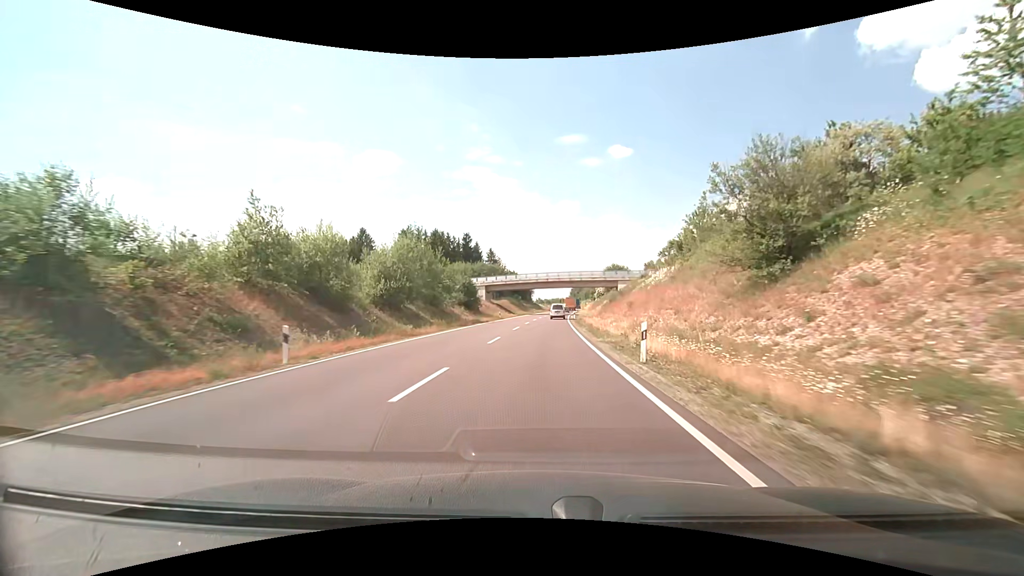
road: primary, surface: asphalt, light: Day
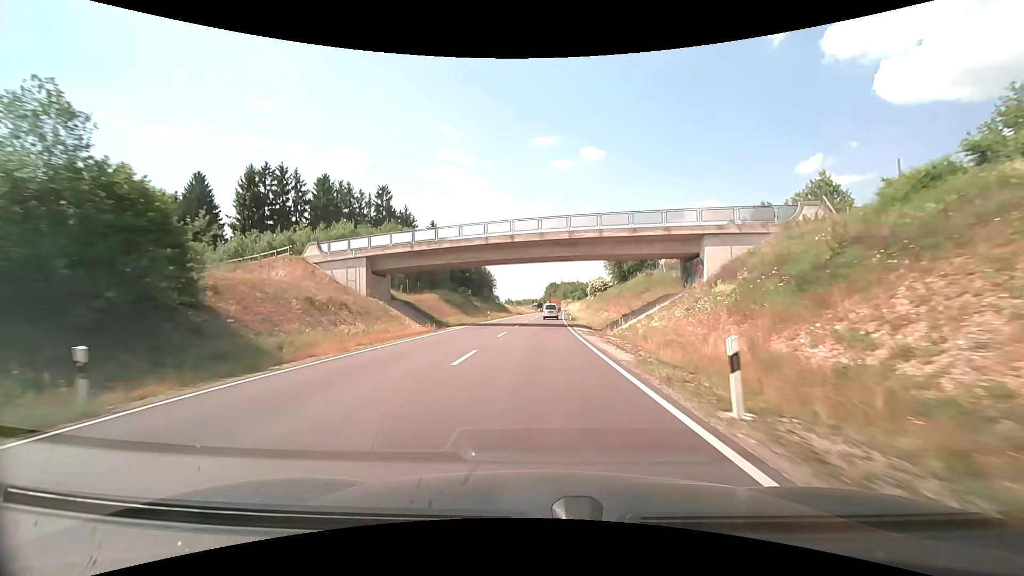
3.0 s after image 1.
(+1.3, +55.6) m; +3°
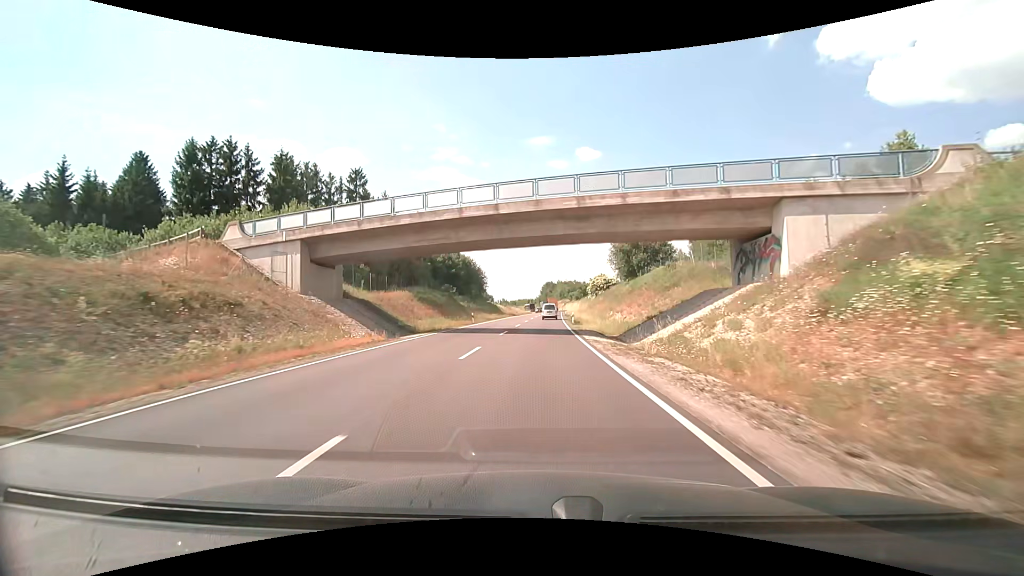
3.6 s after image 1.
(+0.1, +10.7) m; +1°
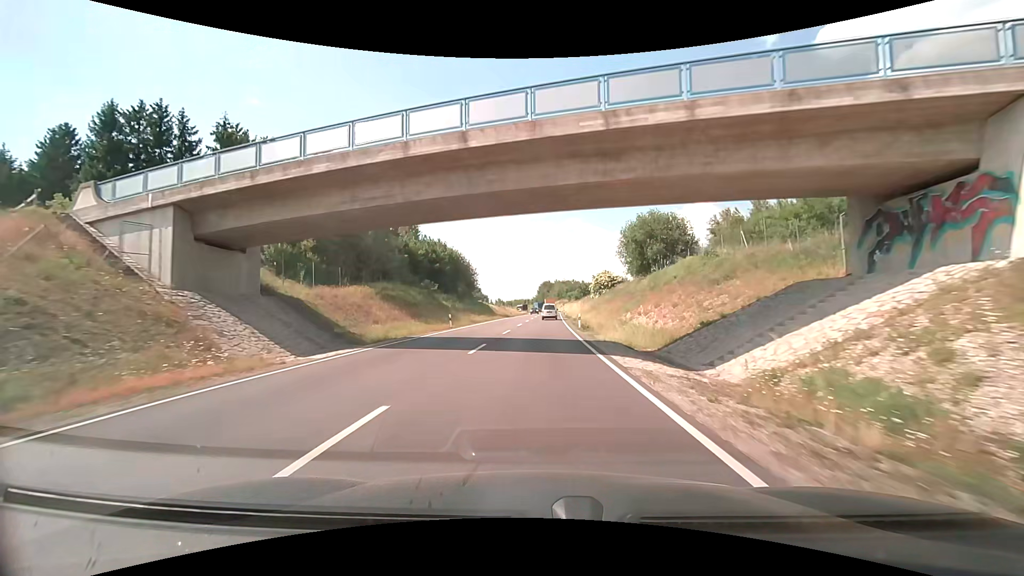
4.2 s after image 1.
(0.0, +10.5) m; 0°
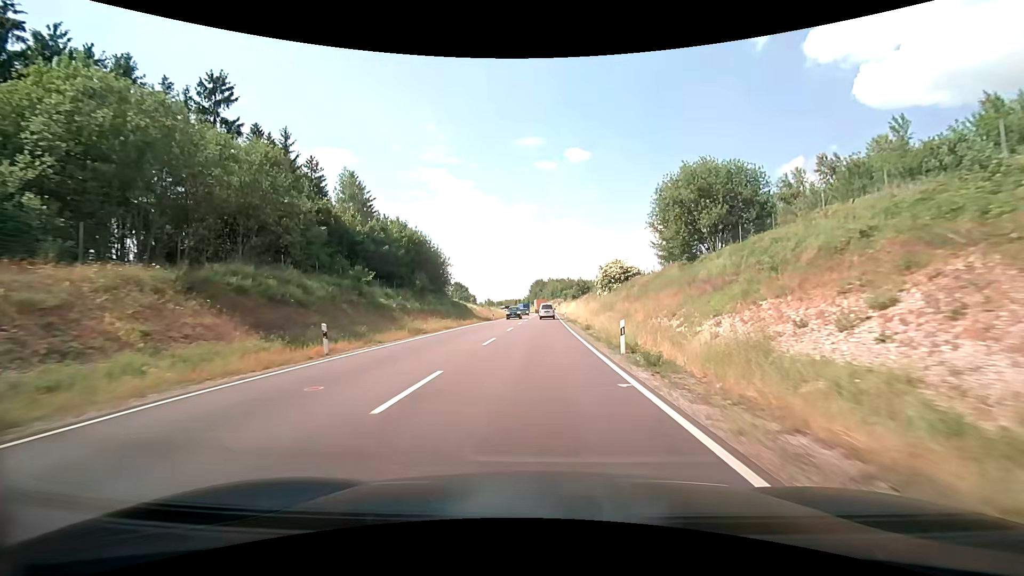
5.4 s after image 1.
(+0.1, +20.5) m; +1°
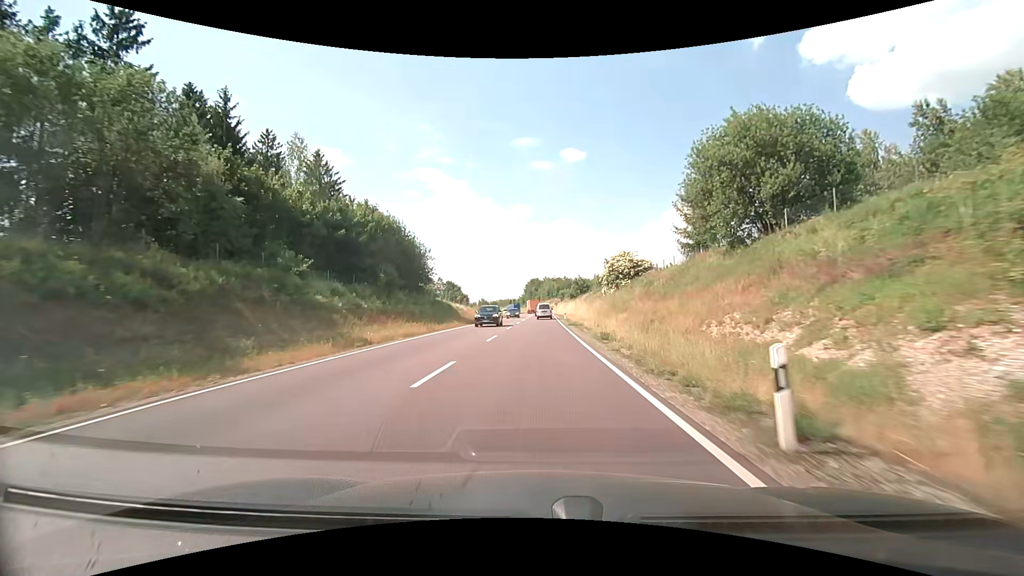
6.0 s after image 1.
(0.0, +10.0) m; +1°
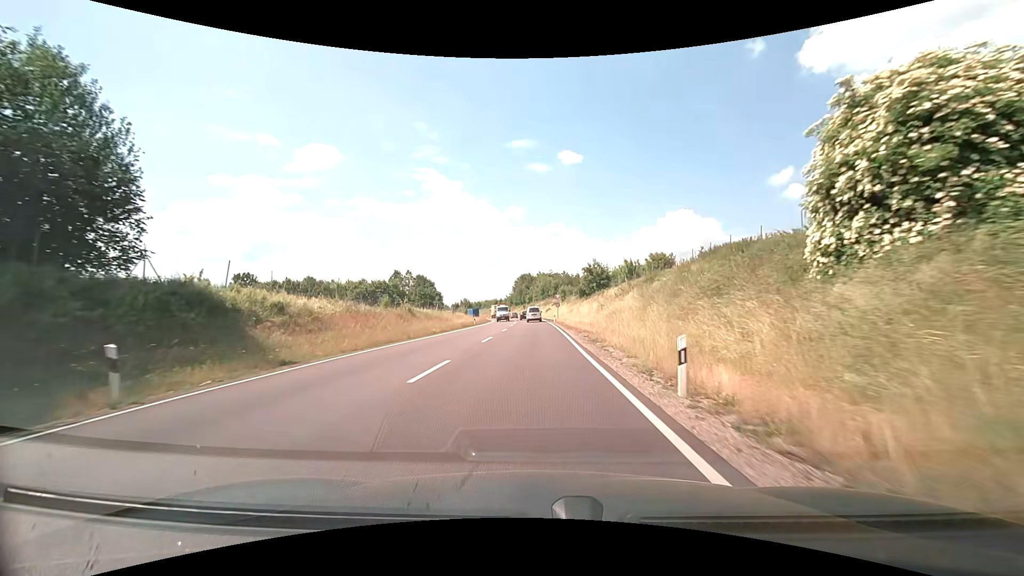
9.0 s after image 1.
(-0.1, +47.3) m; 0°
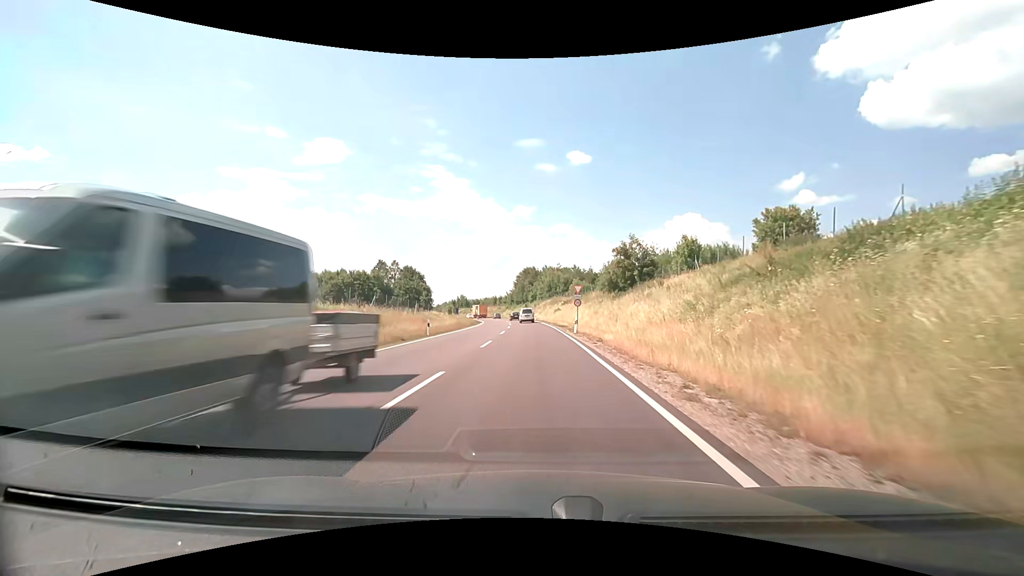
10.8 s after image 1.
(-0.1, +26.7) m; 0°
(0, +10) (0, +20) (0, +30) (0, +40) (-1, +50) (-1, +60) (-2, +70) (-3, +80) (-4, +90) (-5, +100) m
